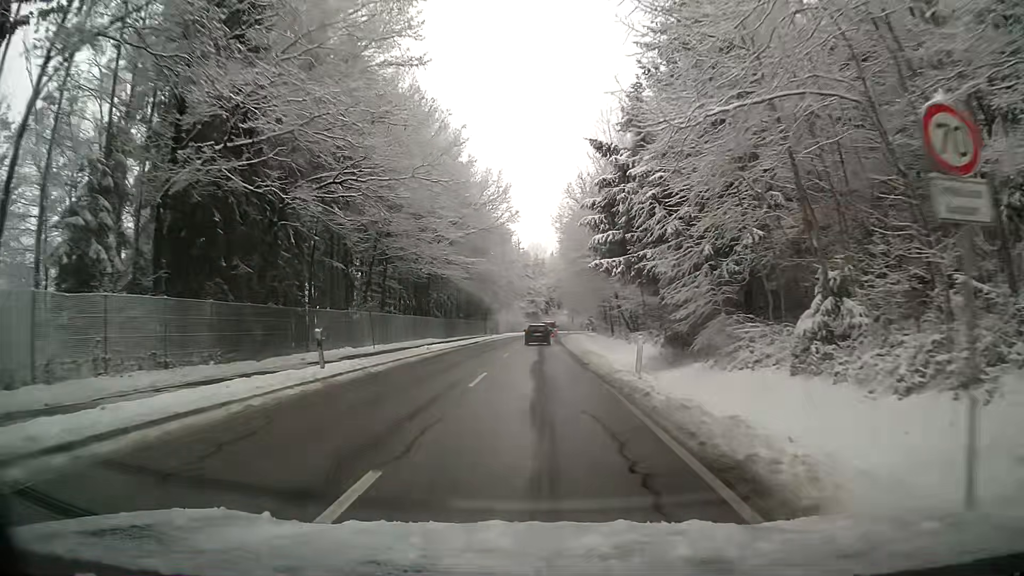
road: tertiary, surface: asphalt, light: Day
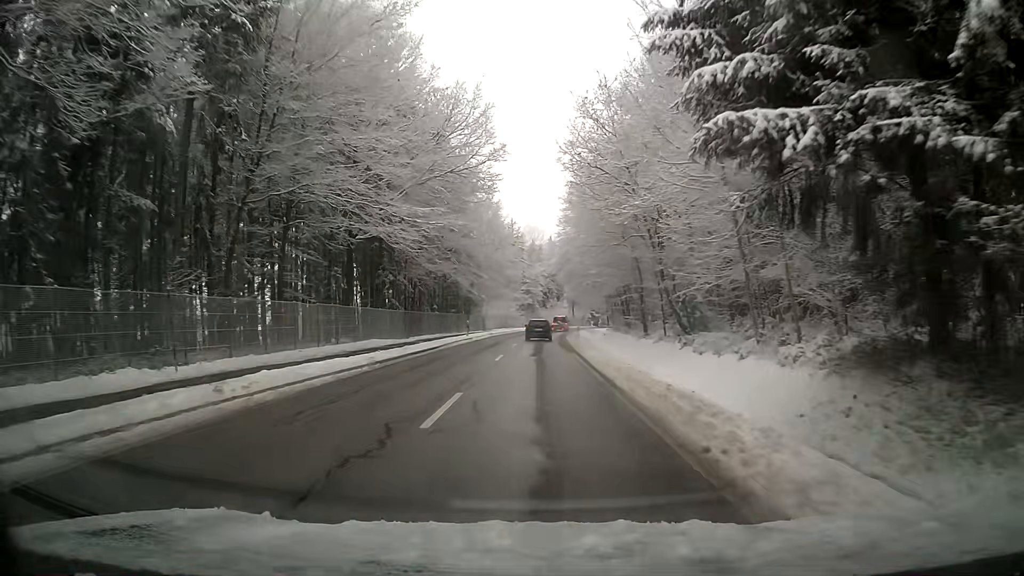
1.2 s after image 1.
(0.0, +19.6) m; 0°
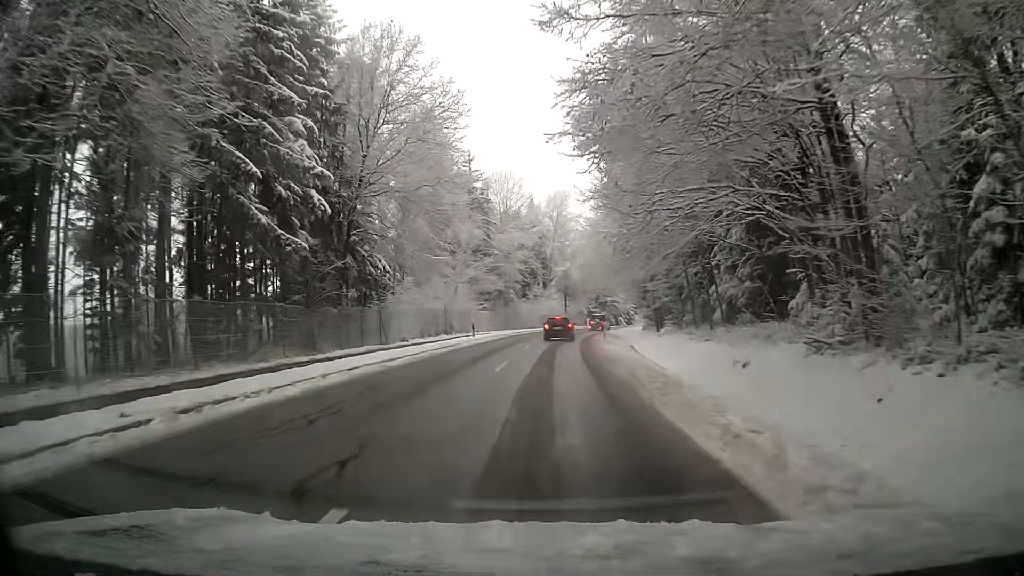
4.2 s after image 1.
(+0.3, +48.3) m; +2°
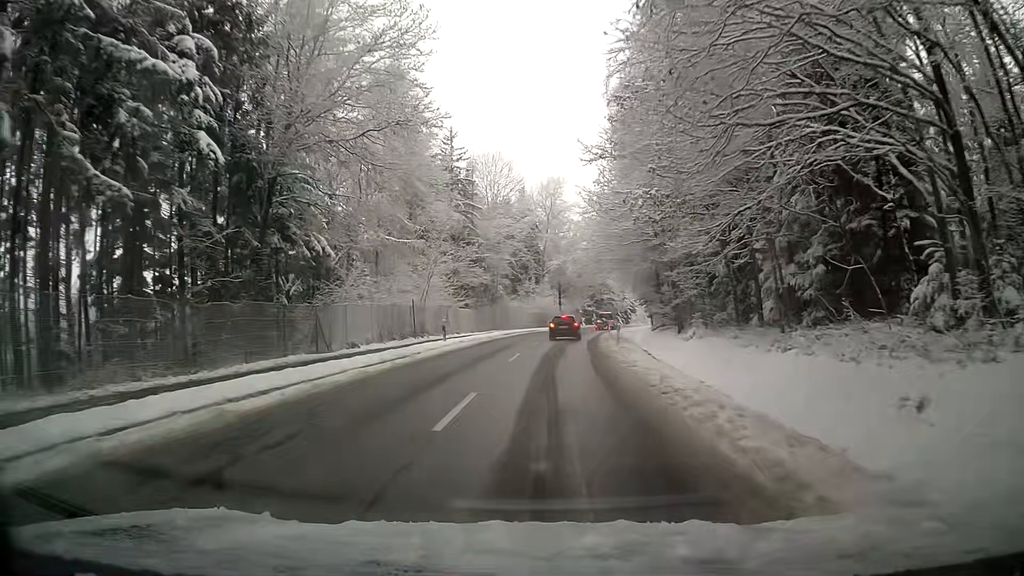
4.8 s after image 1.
(+0.1, +9.3) m; +1°
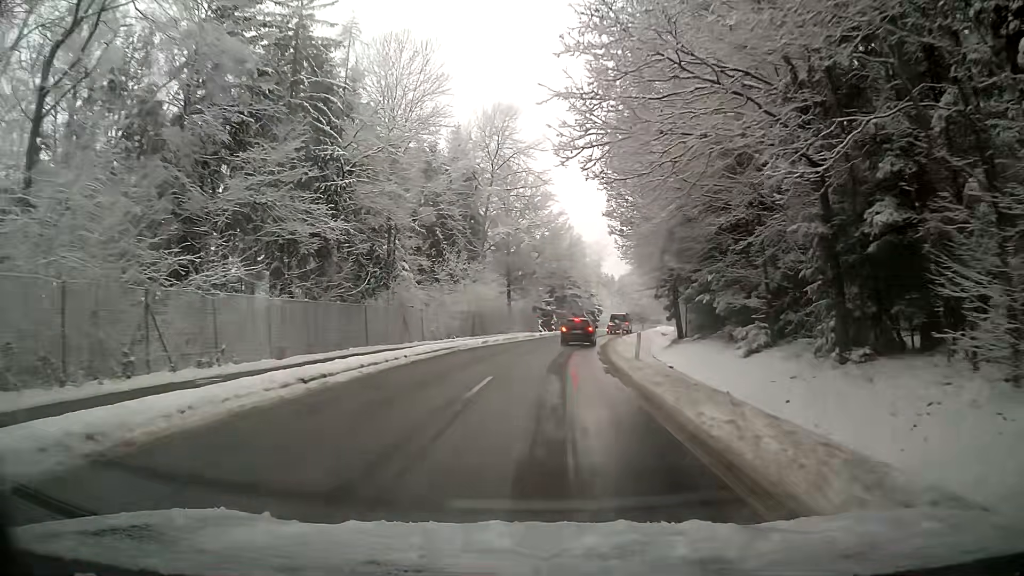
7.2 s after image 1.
(+1.2, +33.4) m; +4°
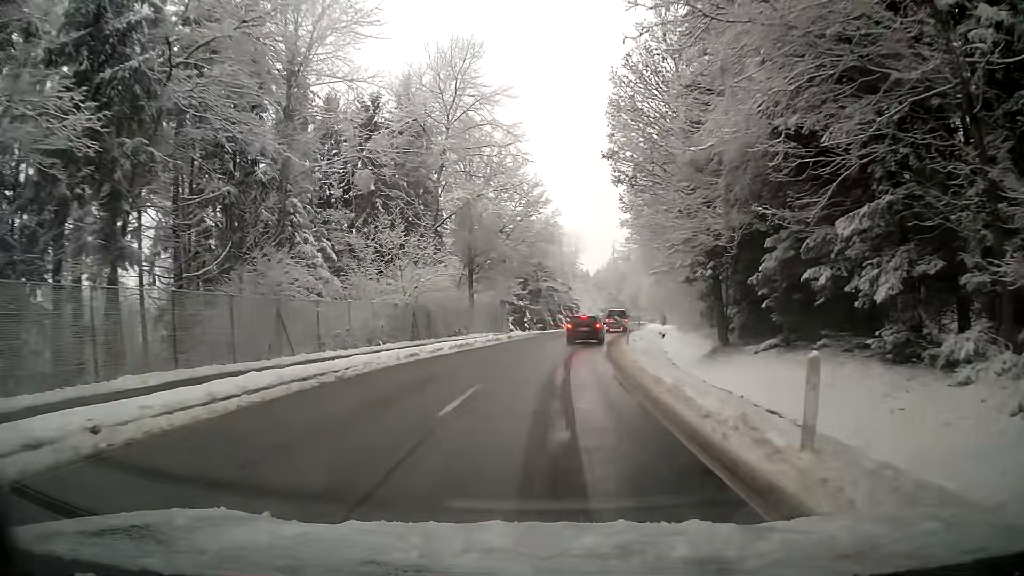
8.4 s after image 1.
(+0.3, +14.3) m; +3°
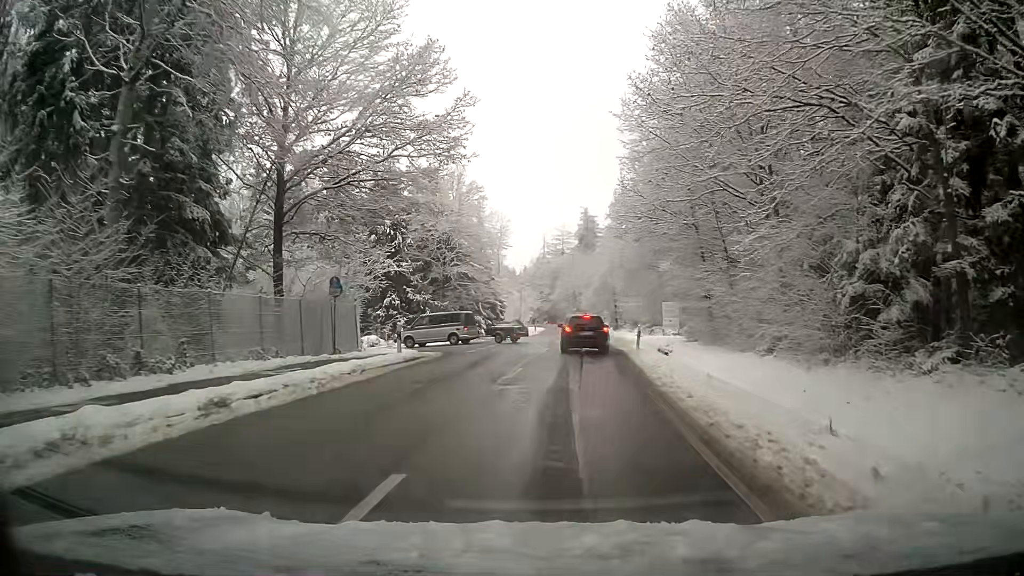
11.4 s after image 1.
(+1.2, +30.4) m; +6°
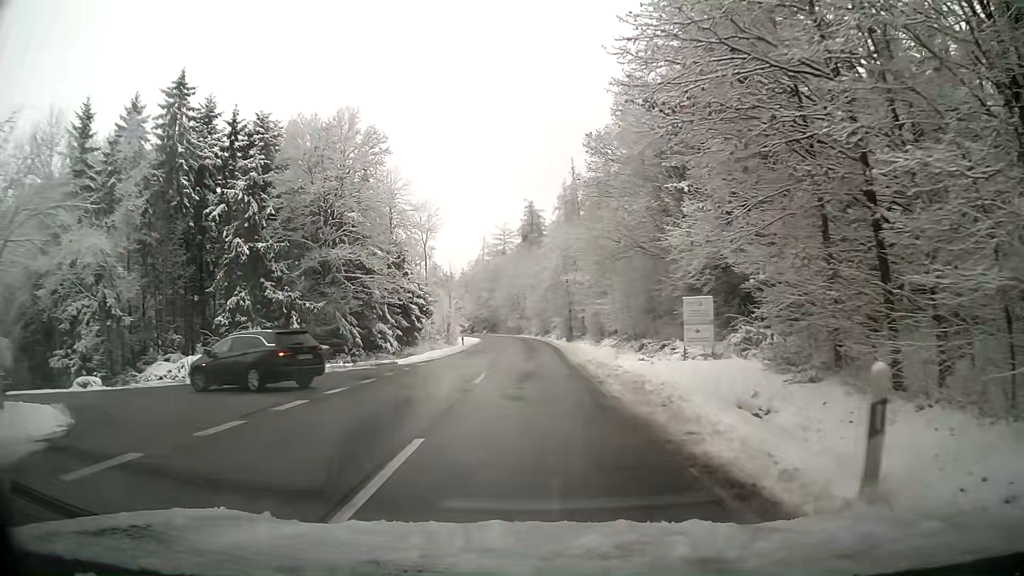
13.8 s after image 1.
(+1.4, +22.0) m; +5°
(0, +10) (0, +20) (0, +30) (0, +40) (0, +50) (0, +60) (-1, +70) (-2, +80) (-3, +90) (-4, +100) m
